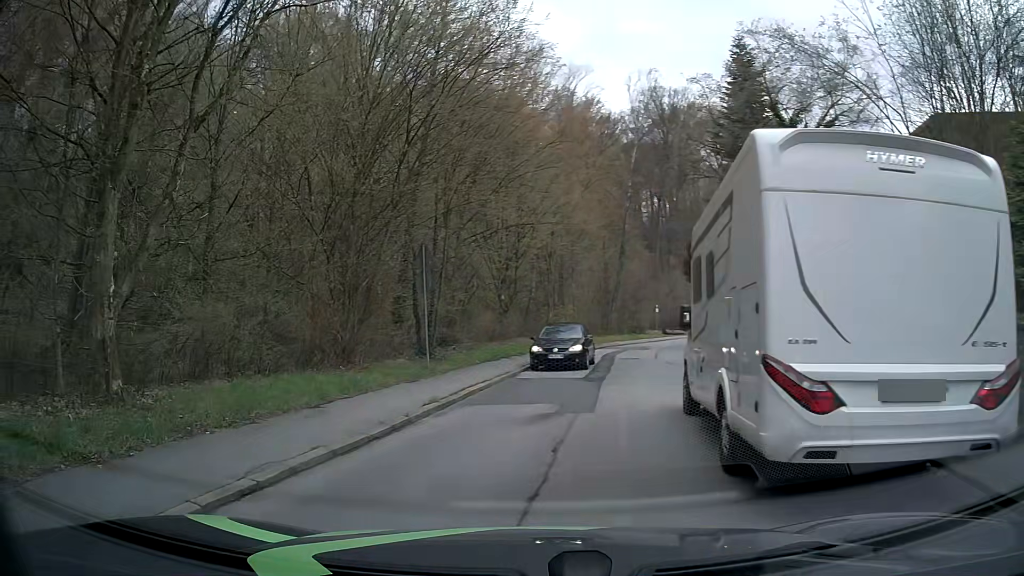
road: residential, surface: asphalt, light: Day
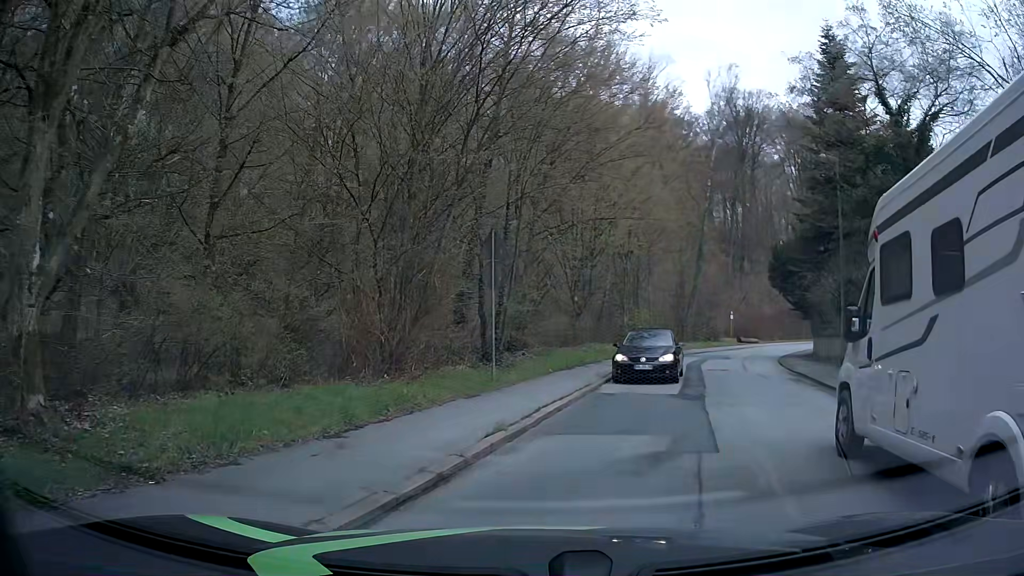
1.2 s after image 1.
(-0.3, +3.0) m; -6°
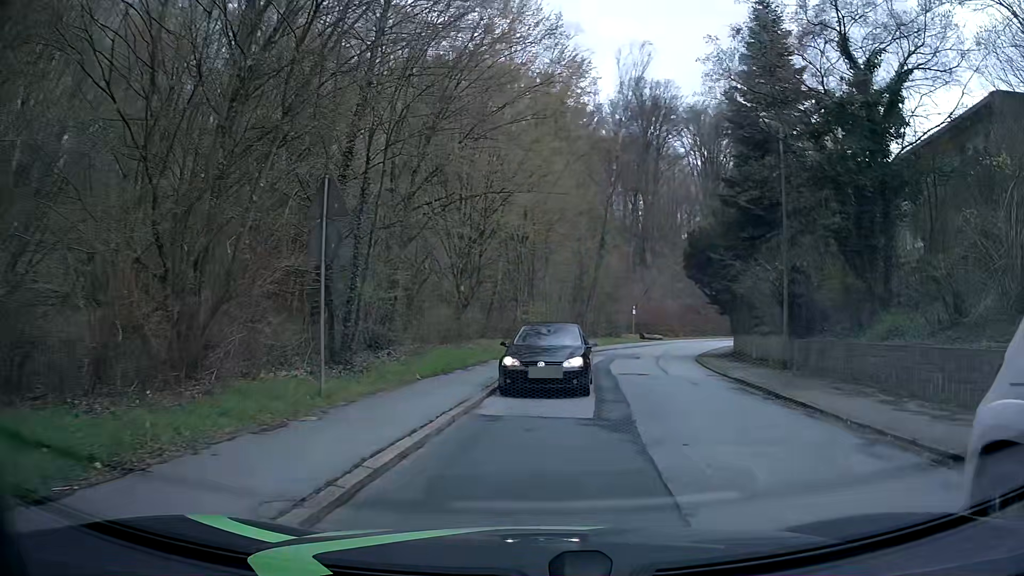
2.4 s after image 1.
(+0.3, +4.8) m; +9°
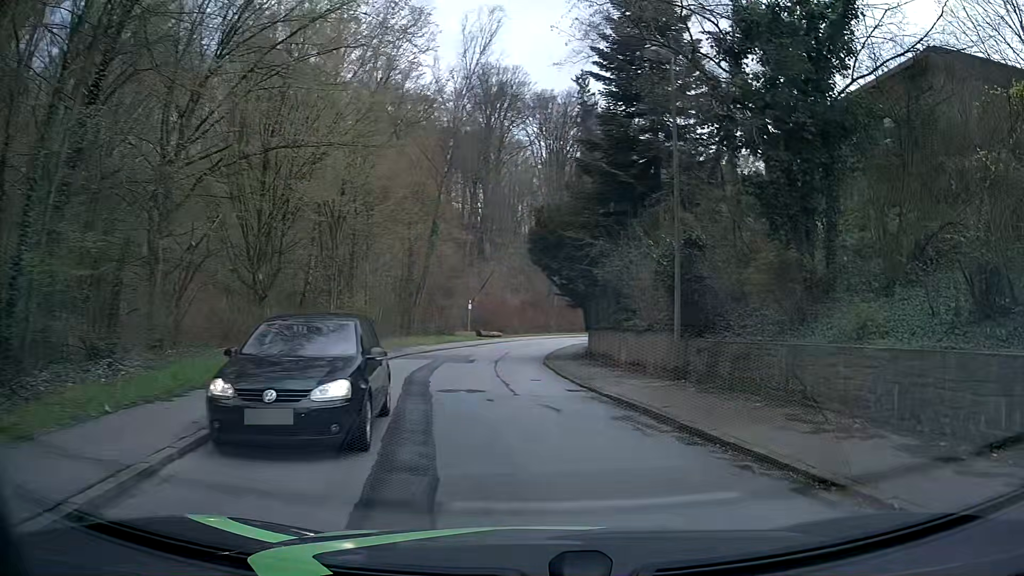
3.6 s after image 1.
(+0.6, +6.2) m; +14°
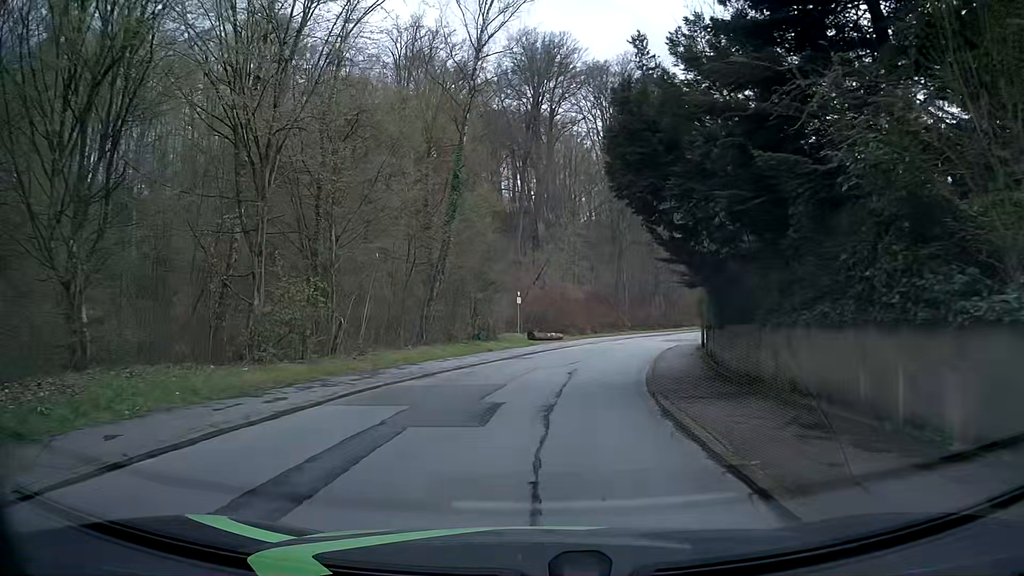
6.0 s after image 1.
(-0.5, +15.2) m; -6°
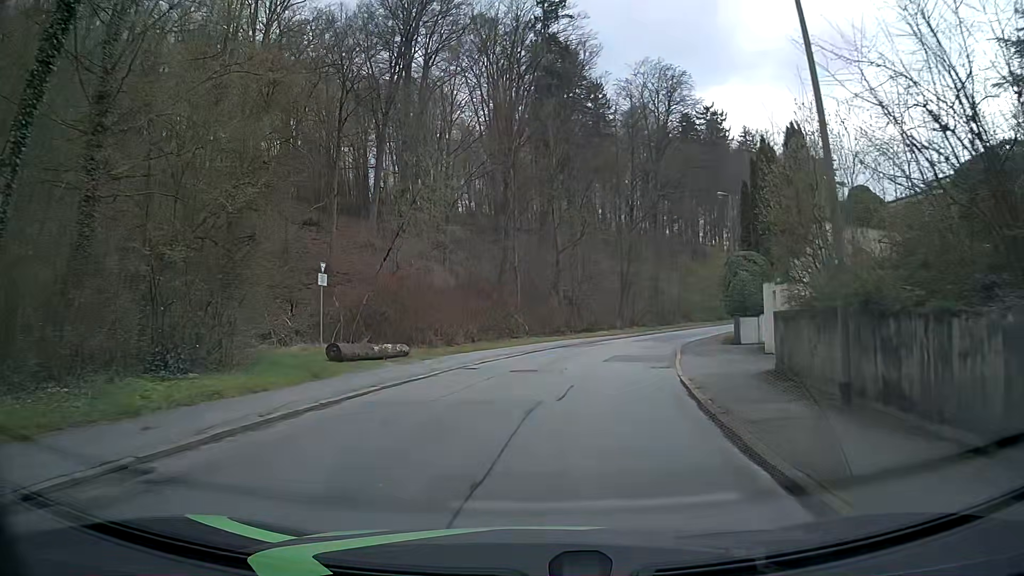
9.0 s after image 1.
(+1.8, +22.3) m; +10°
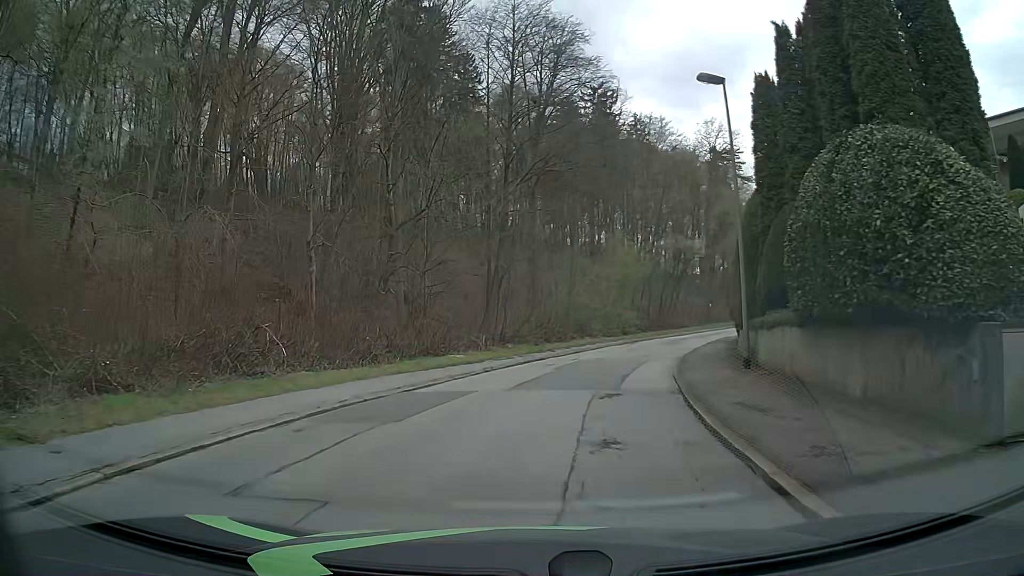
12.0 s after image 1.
(+2.3, +21.2) m; +12°
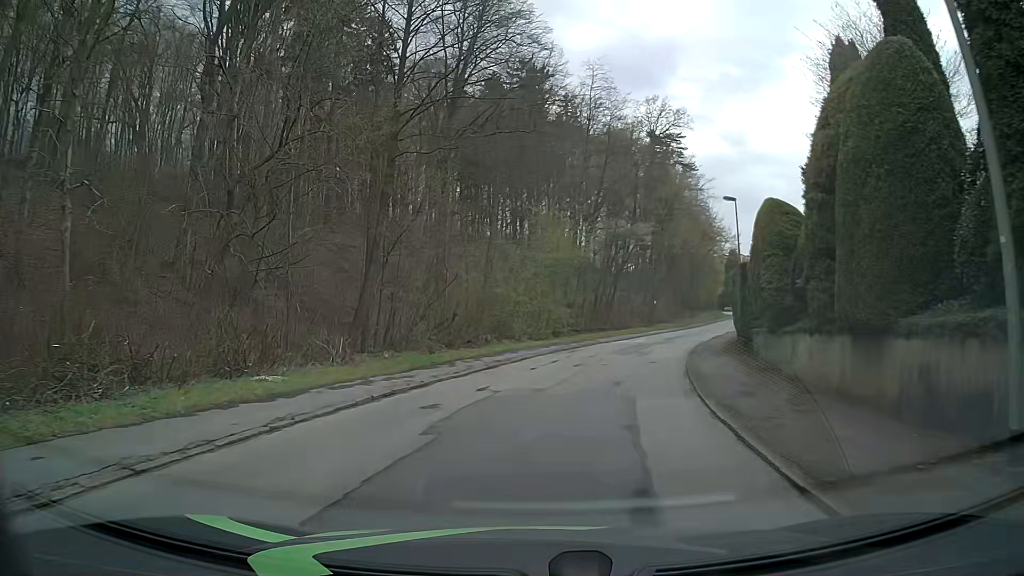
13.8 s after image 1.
(+0.6, +12.9) m; +8°
(0, +10) (+1, +20) (+4, +30) (+7, +39) (+11, +48) (+14, +58) (+18, +67) (+22, +76) (+26, +85) (+30, +94) m
